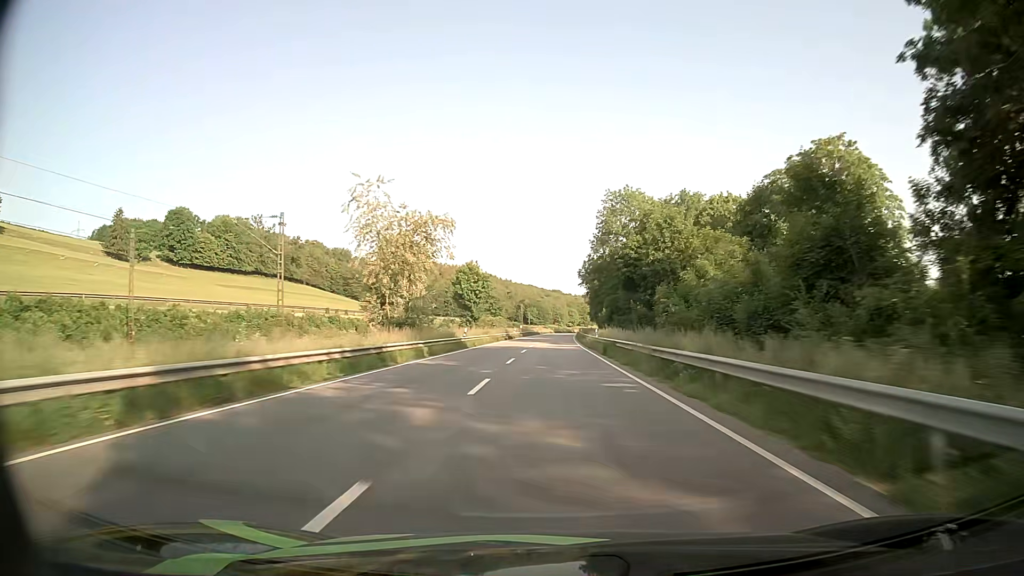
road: primary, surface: asphalt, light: Day
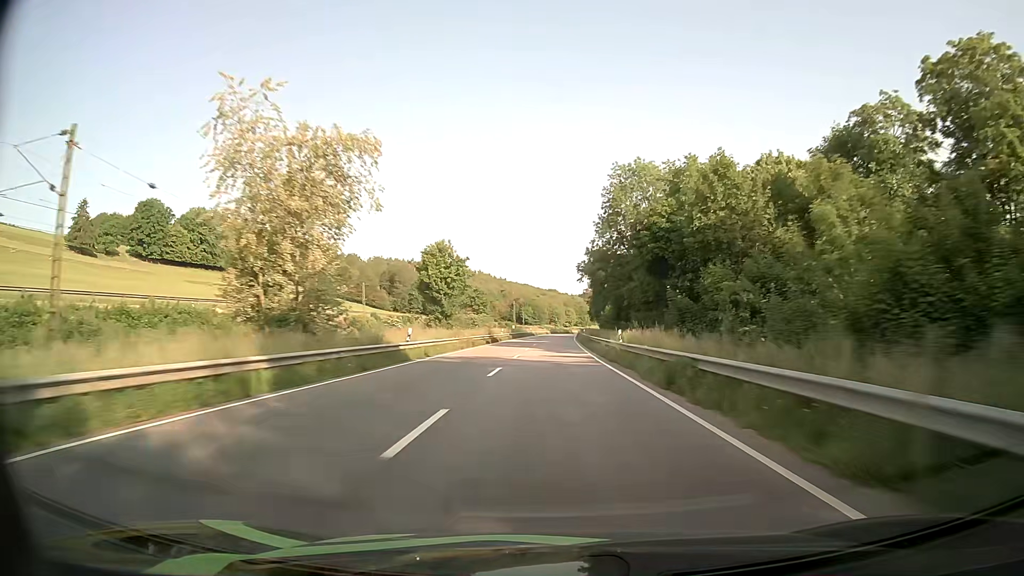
(+0.1, +18.8) m; 0°
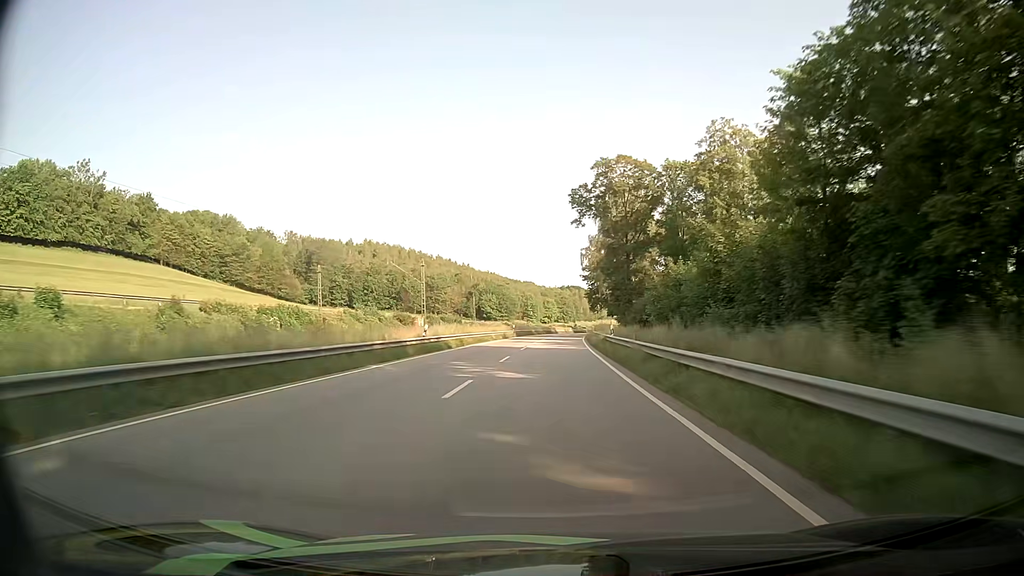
(+1.9, +92.1) m; +2°
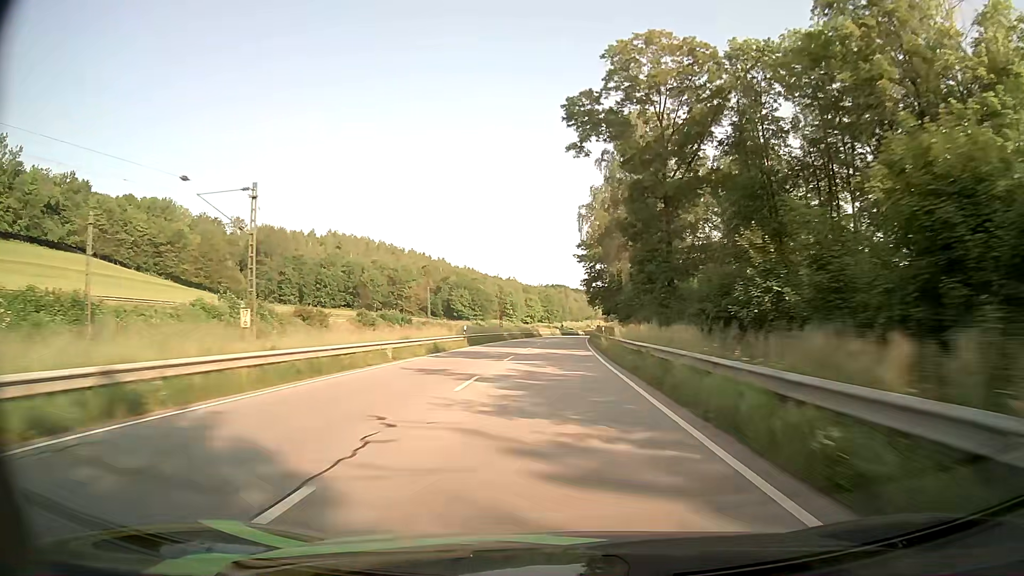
(+0.4, +35.1) m; +1°
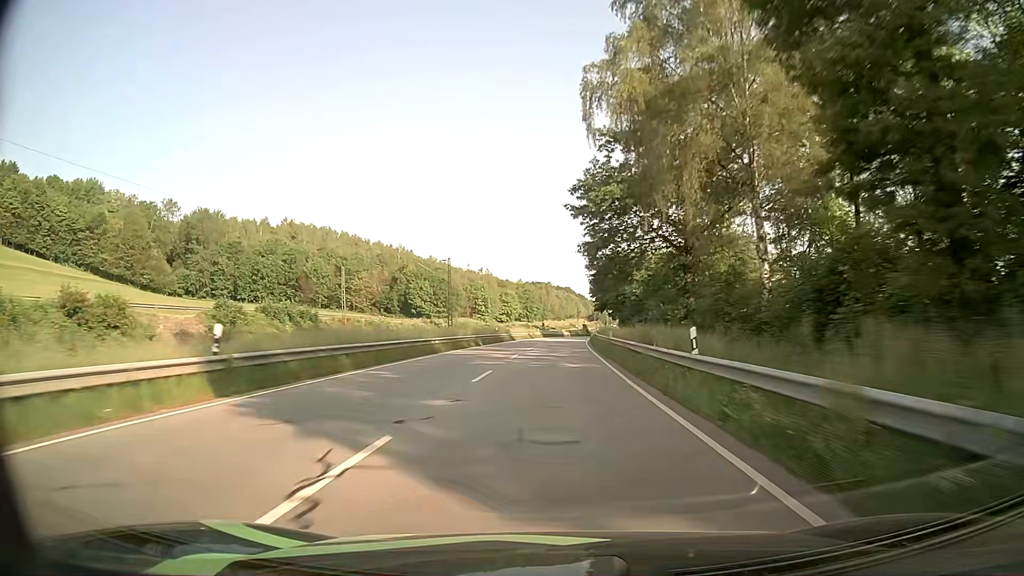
(+0.6, +34.0) m; +2°
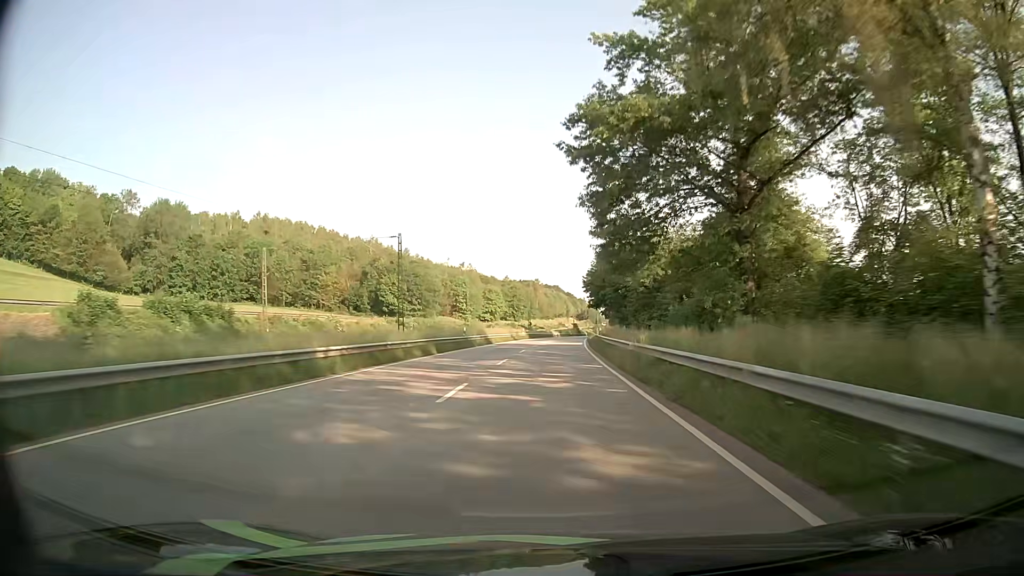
(+0.1, +16.7) m; +1°
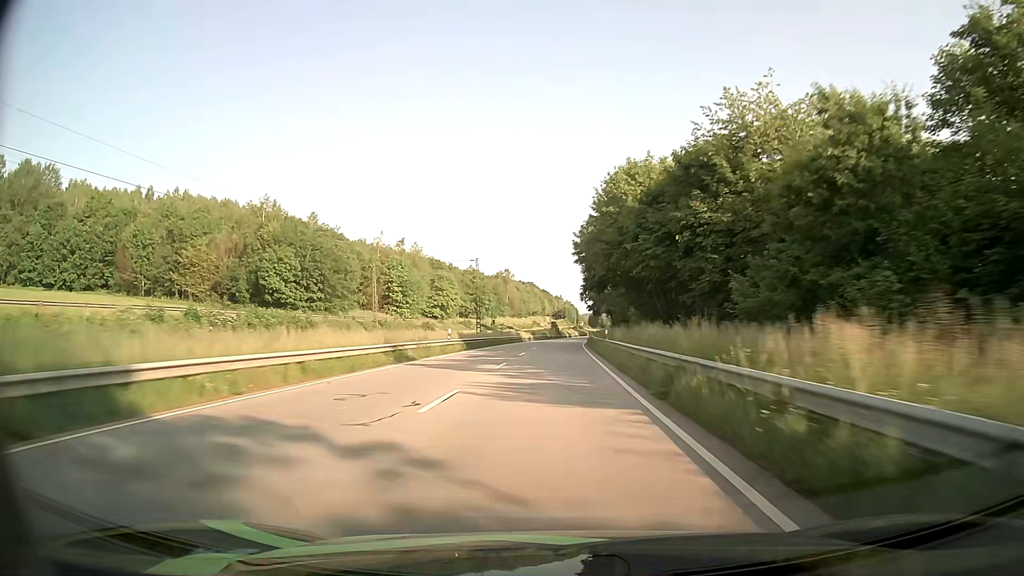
(+1.0, +50.1) m; +2°
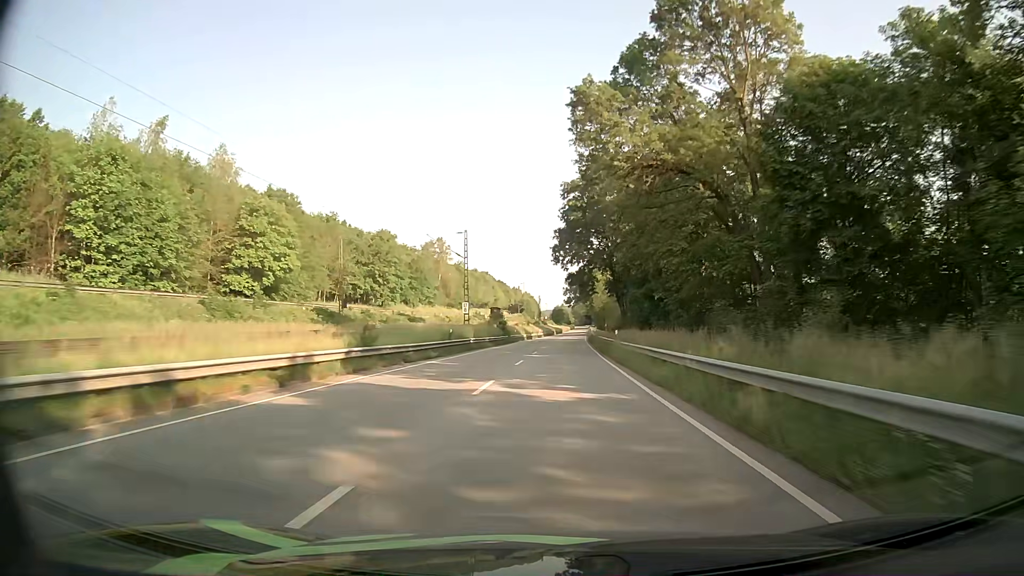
(+2.5, +82.4) m; +4°
(0, +10) (0, +20) (0, +30) (+1, +40) (+1, +50) (+1, +60) (+2, +70) (+2, +80) (+3, +90) (+3, +100) m
